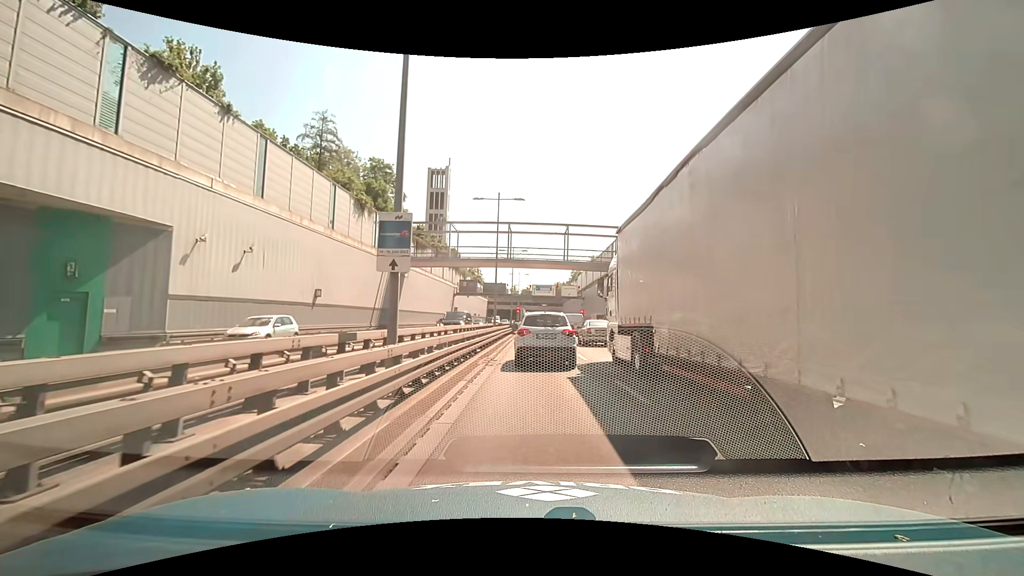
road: trunk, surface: asphalt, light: Day
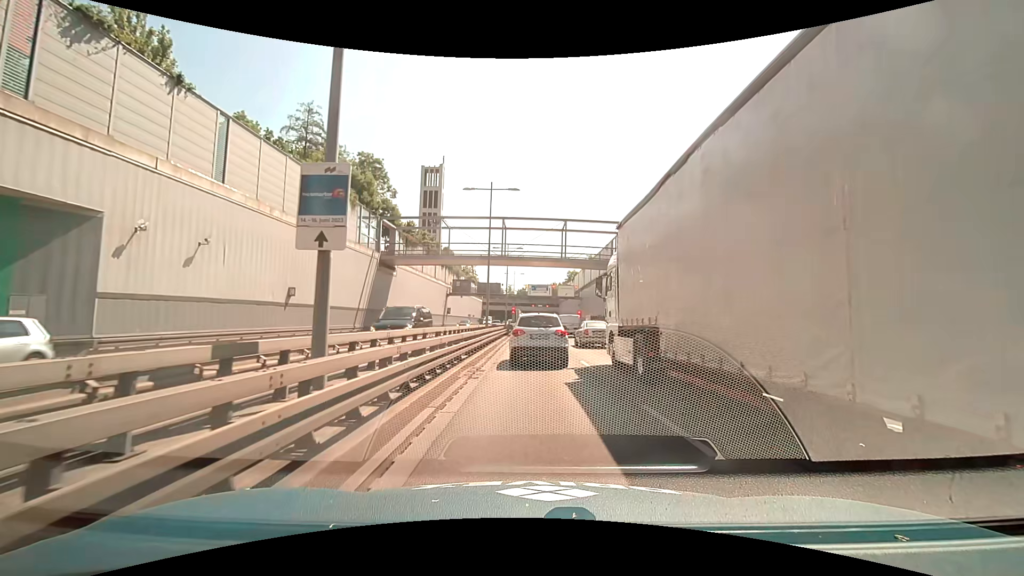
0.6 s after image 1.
(0.0, +3.2) m; 0°
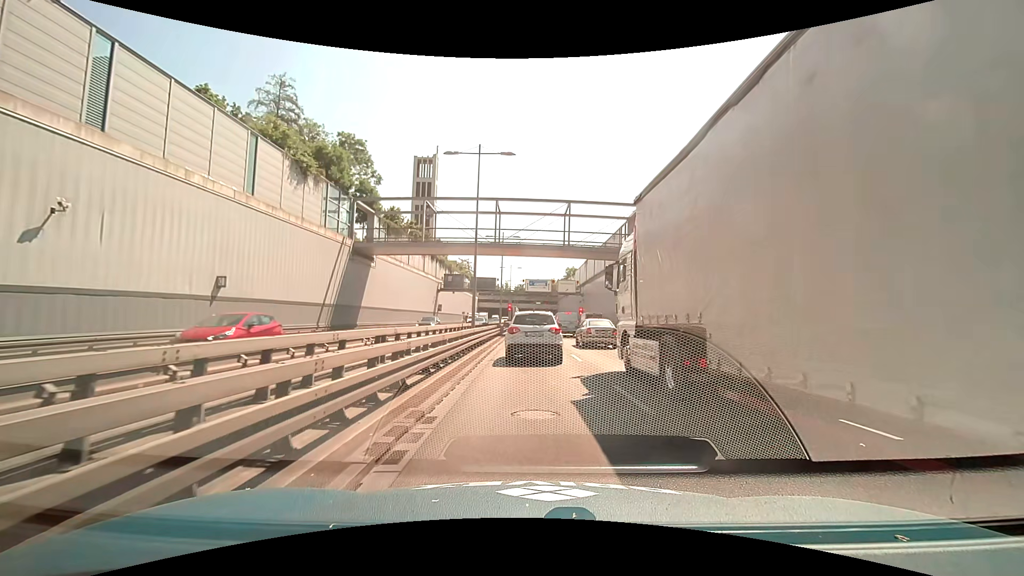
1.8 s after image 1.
(+0.1, +7.0) m; +1°
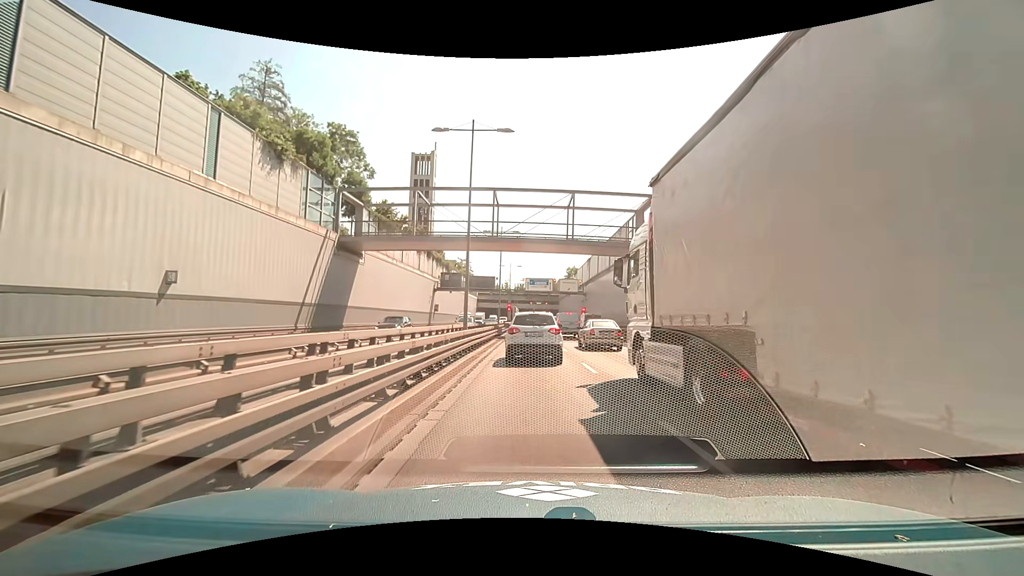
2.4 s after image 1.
(0.0, +3.5) m; 0°
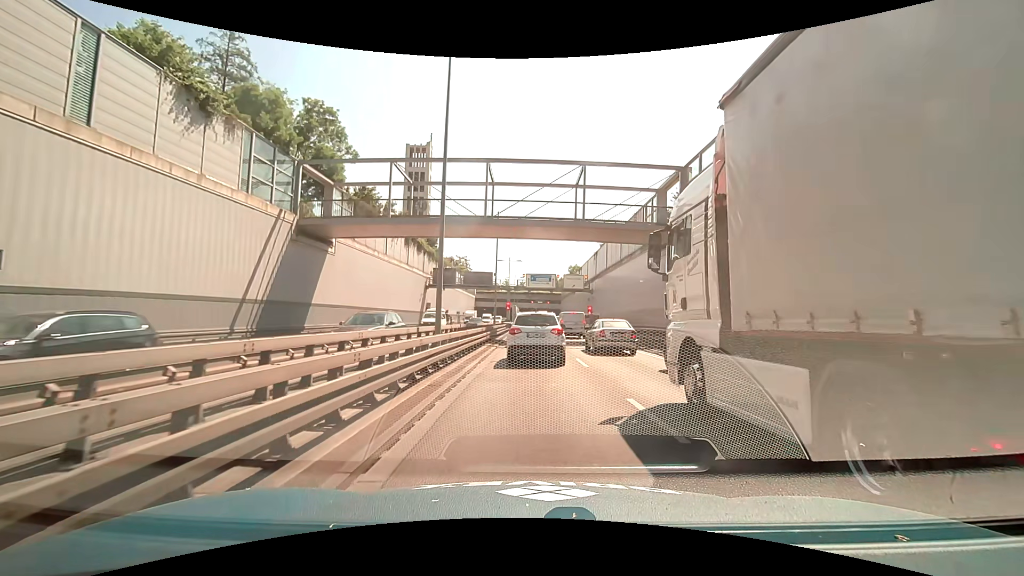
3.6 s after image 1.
(0.0, +7.2) m; 0°
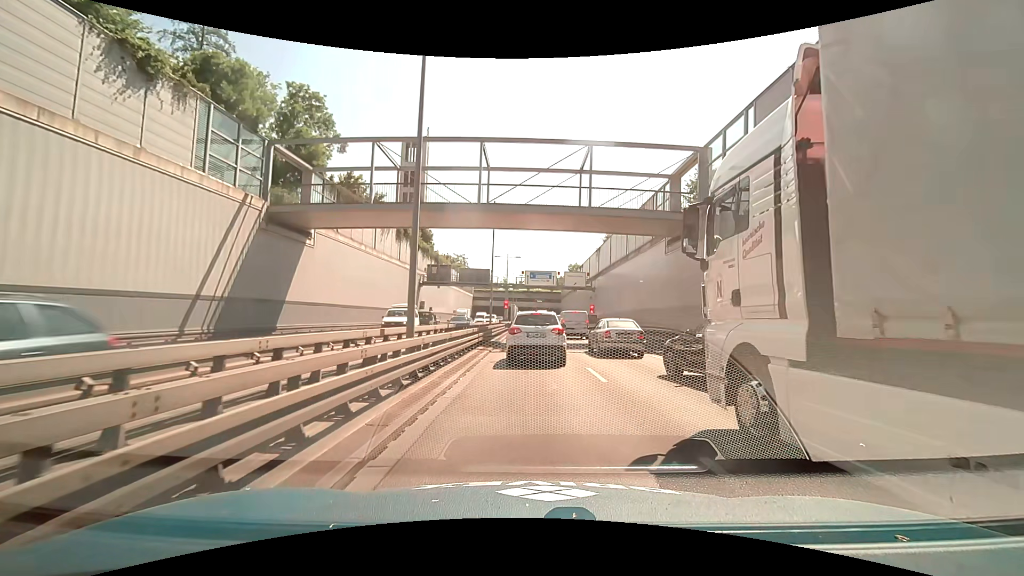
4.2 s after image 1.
(0.0, +3.6) m; -1°
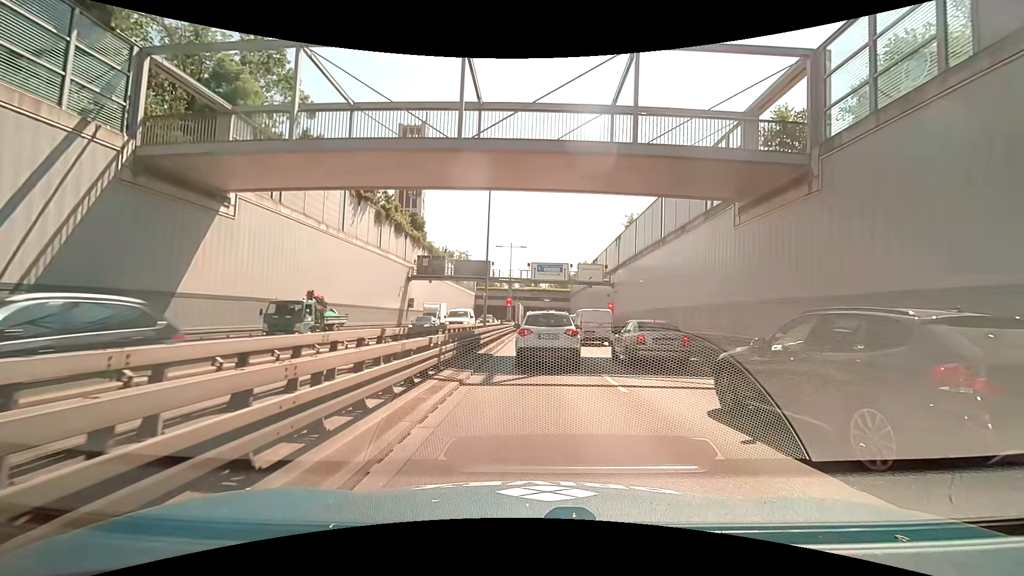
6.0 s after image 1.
(0.0, +10.4) m; -1°
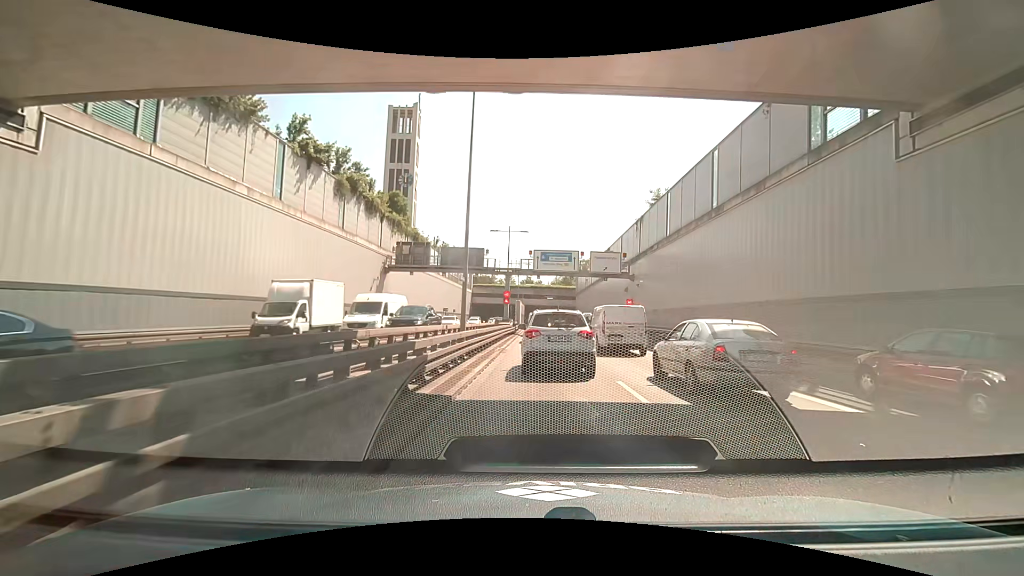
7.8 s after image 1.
(0.0, +10.4) m; +1°
(0, +10) (0, +20) (0, +30) (0, +40) (0, +50) (0, +60) (0, +70) (0, +80) (0, +90) (0, +100) m
